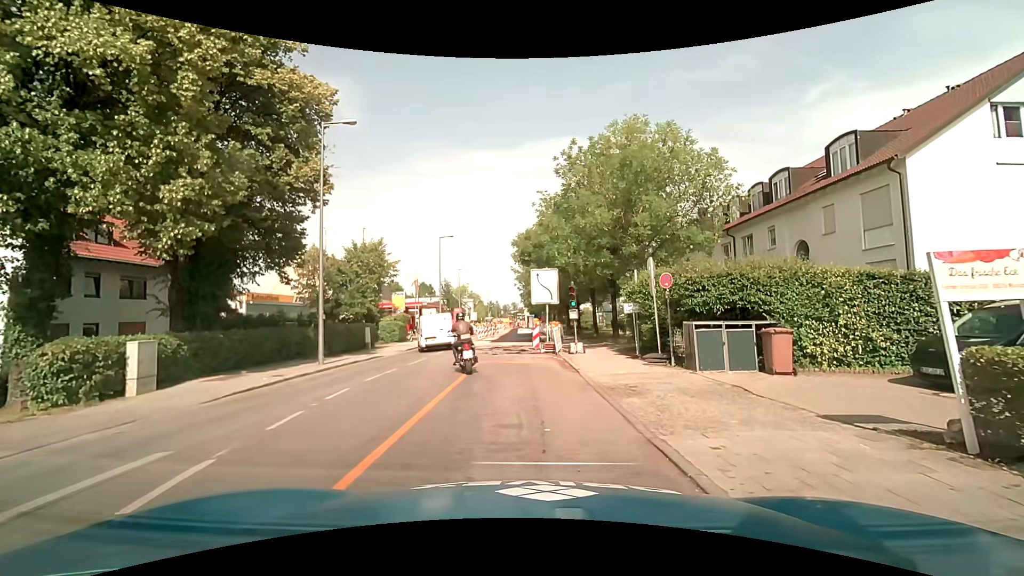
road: tertiary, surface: asphalt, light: Day
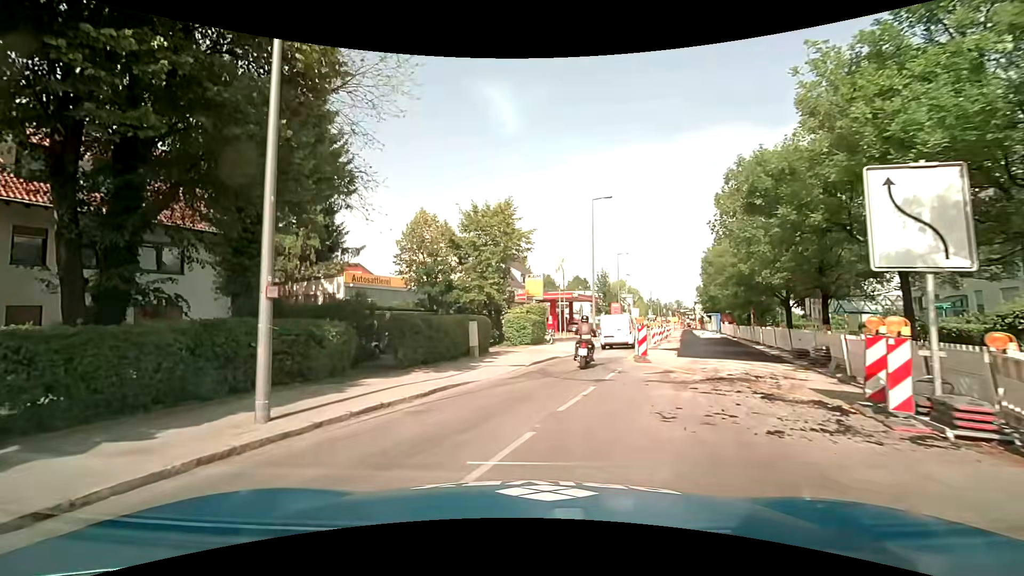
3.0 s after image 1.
(-1.4, +15.2) m; -16°
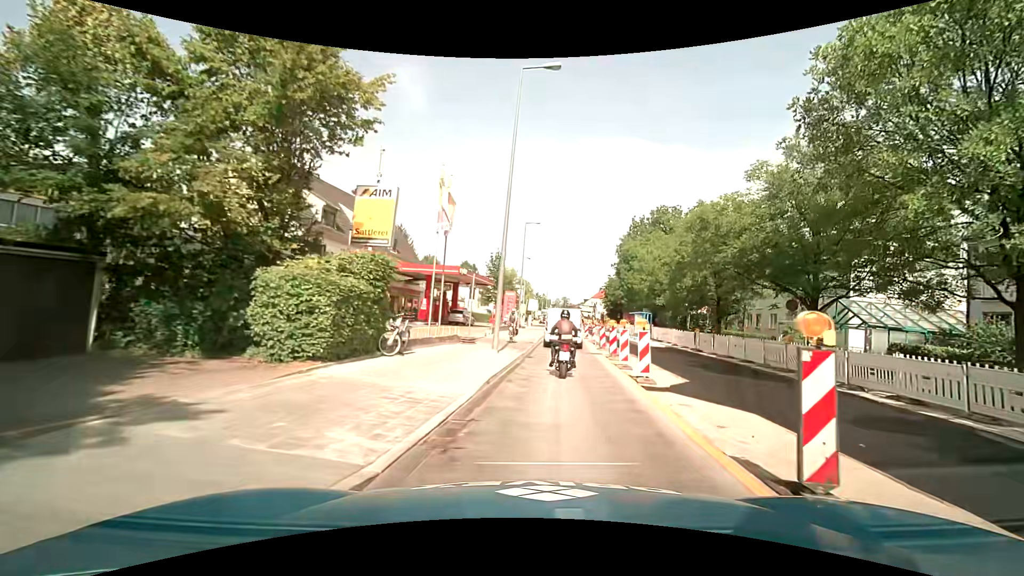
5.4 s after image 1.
(+1.2, +18.5) m; +13°
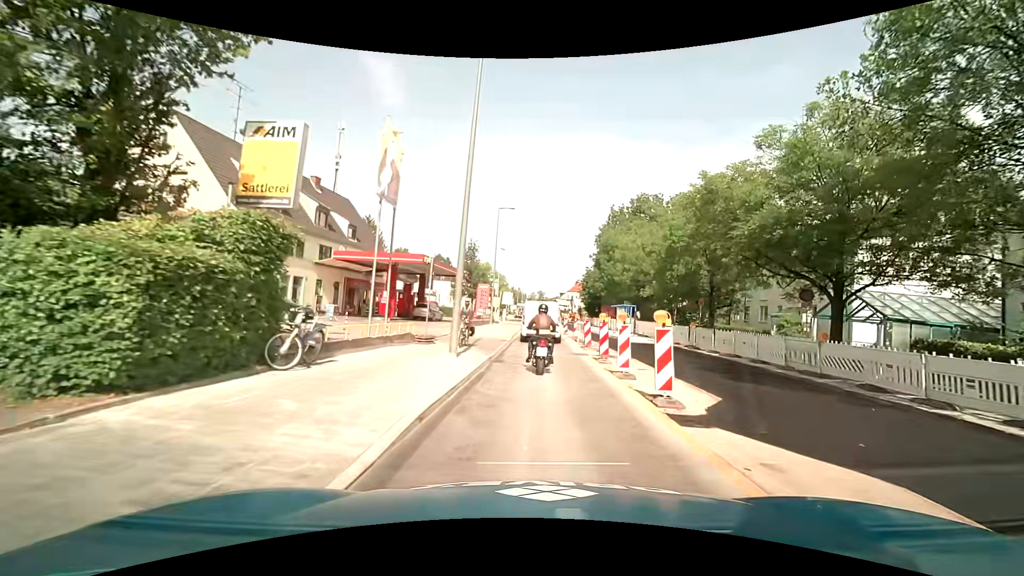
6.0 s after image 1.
(+0.1, +4.2) m; +3°
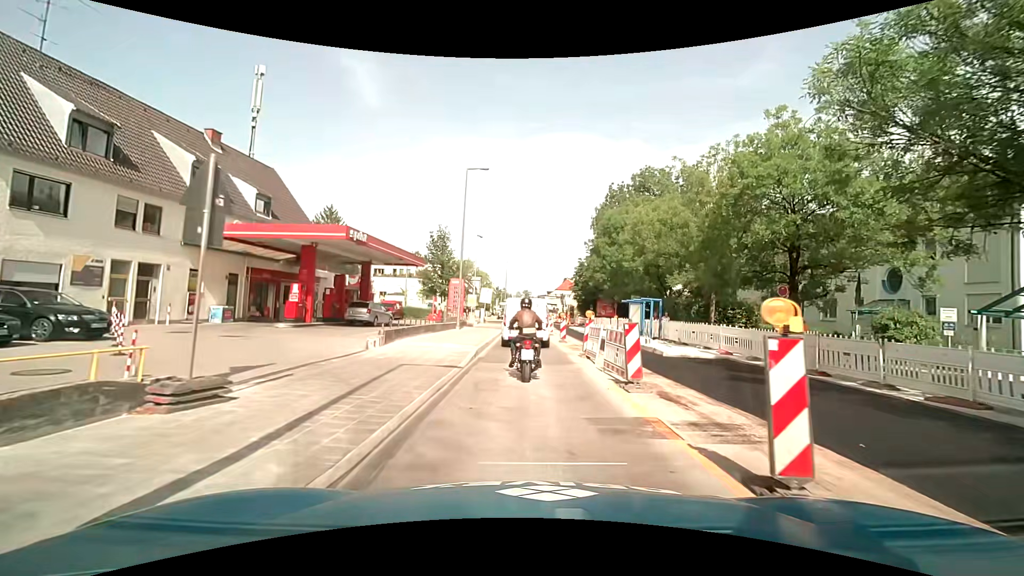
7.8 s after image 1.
(+0.3, +12.1) m; +2°
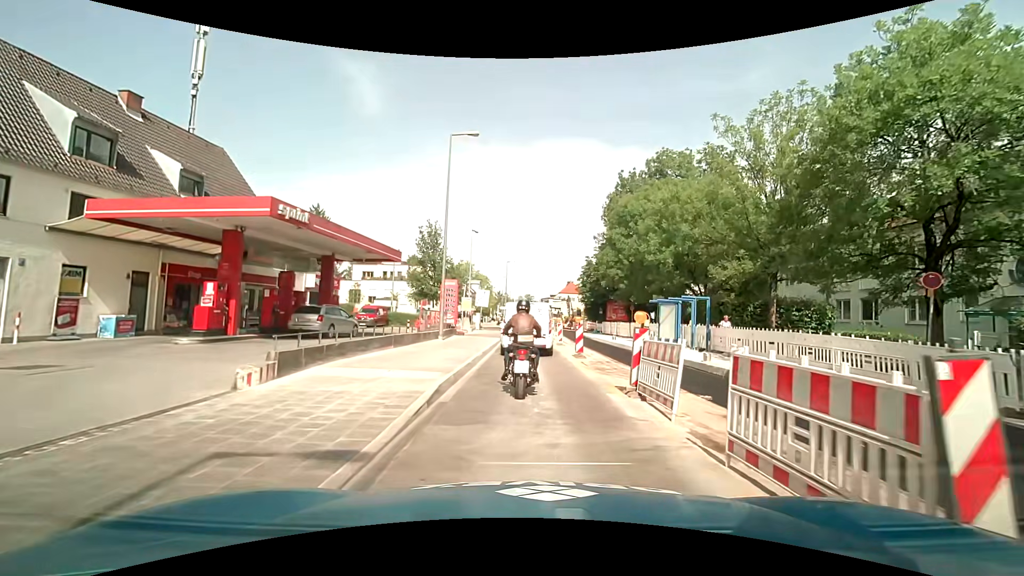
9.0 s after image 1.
(-0.1, +7.0) m; -1°
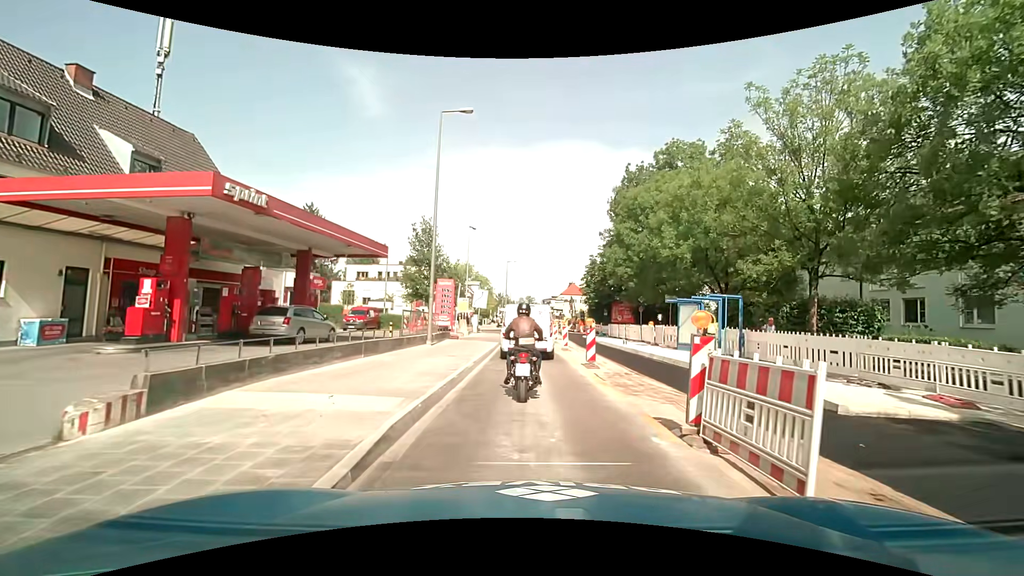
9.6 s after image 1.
(0.0, +3.1) m; -1°
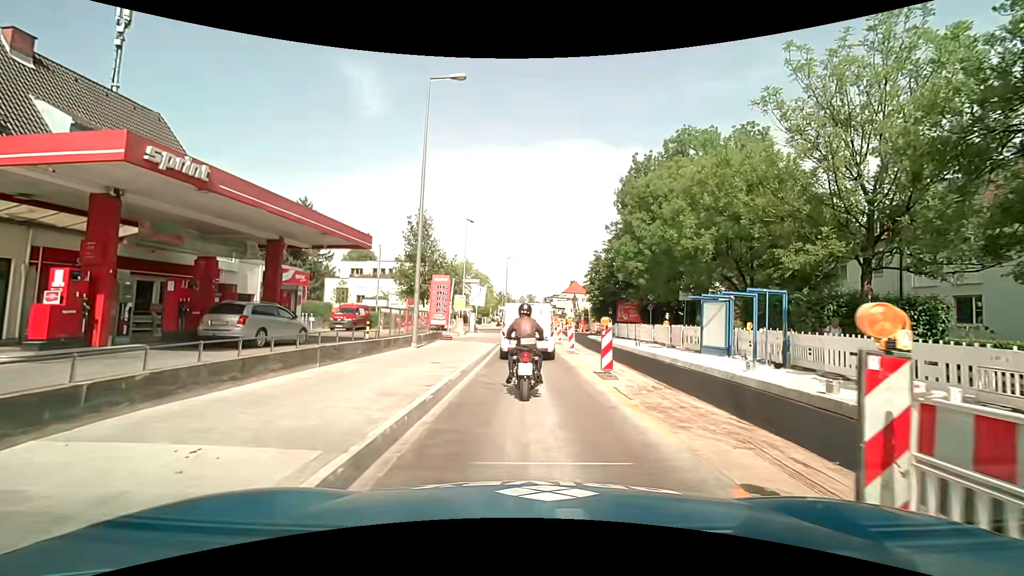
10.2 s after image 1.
(0.0, +3.0) m; +1°
(0, +10) (0, +20) (0, +30) (-1, +40) (-1, +50) (-3, +60) (-2, +70) (+1, +79) (+1, +89) (+1, +99) m
